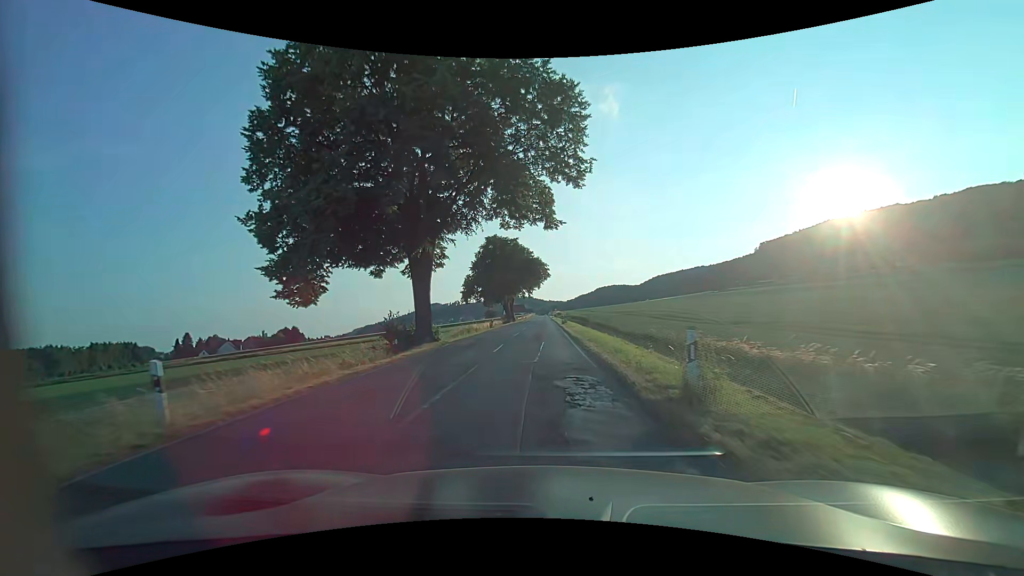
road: secondary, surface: asphalt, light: Day
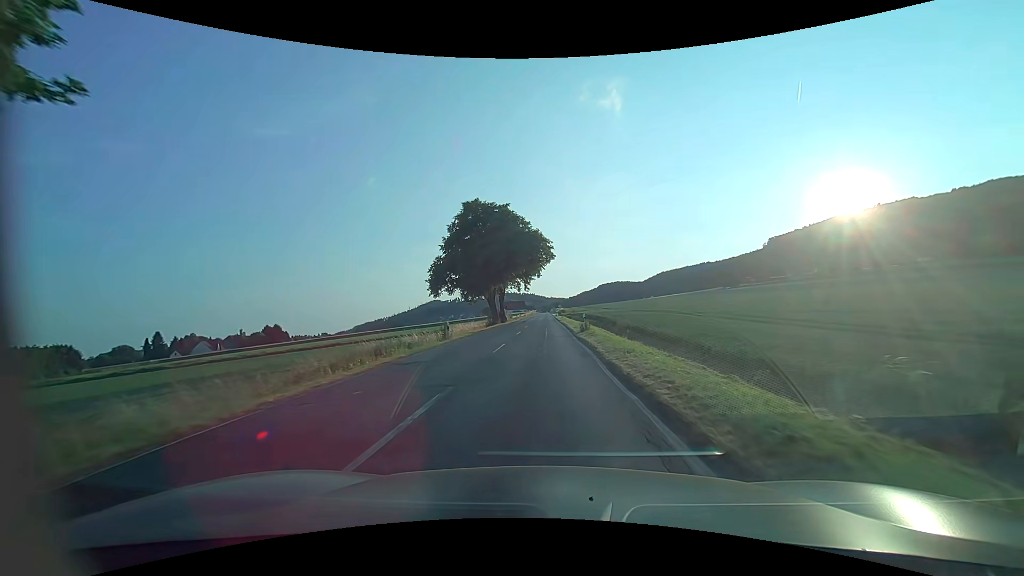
(+0.3, +25.3) m; +1°
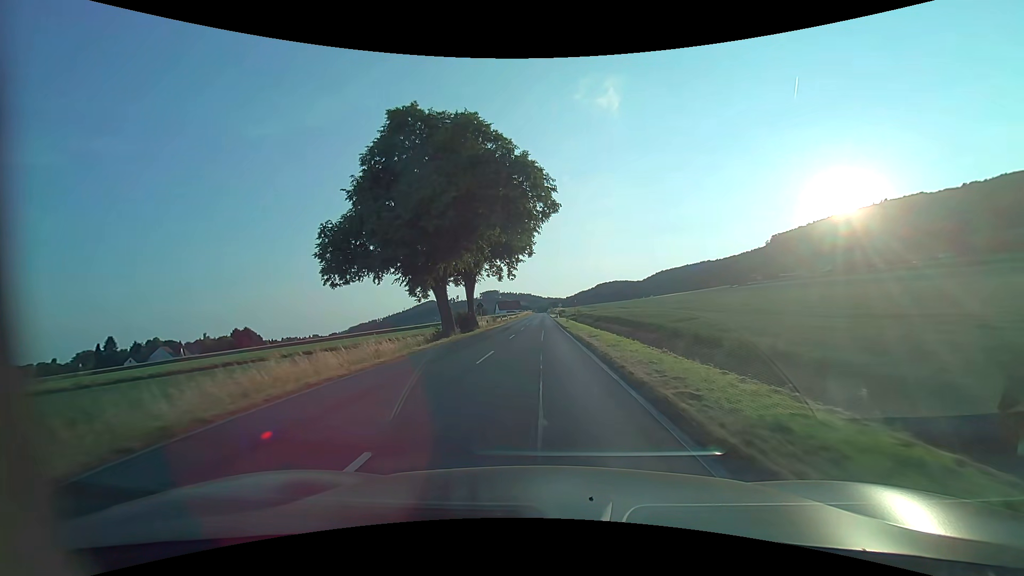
(+0.1, +27.7) m; +1°
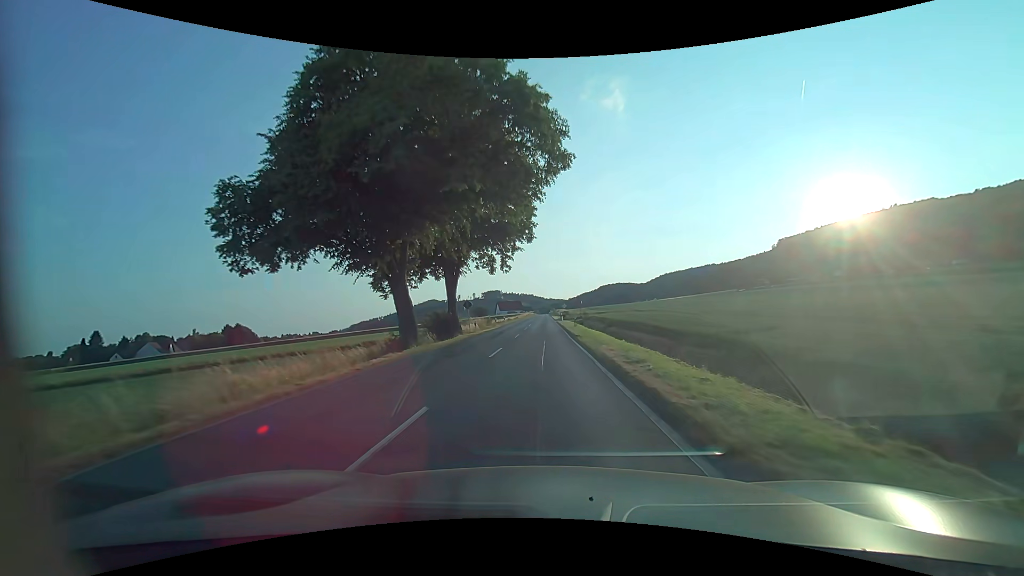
(-0.1, +9.8) m; -1°
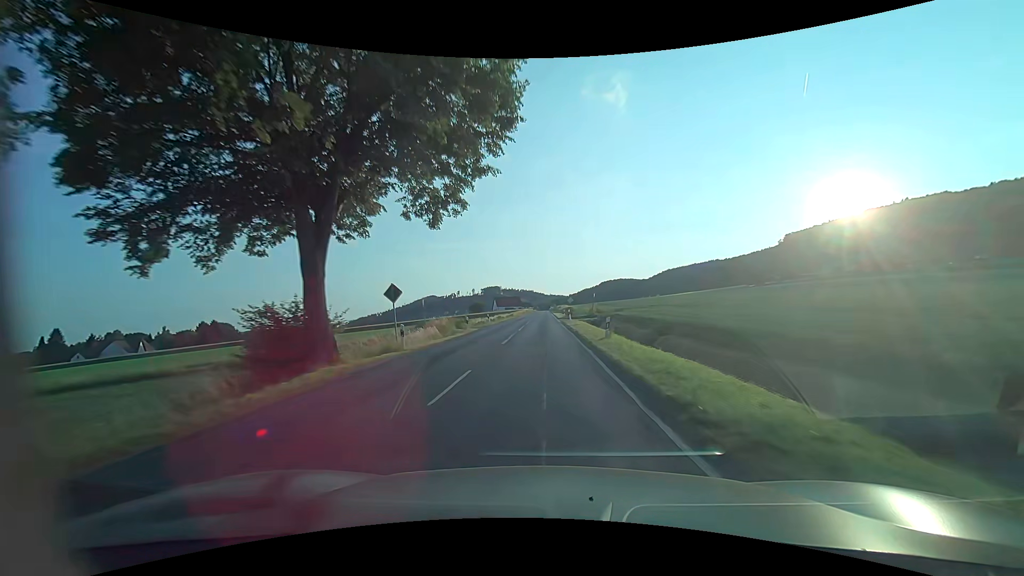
(+0.1, +20.5) m; 0°
(0, +10) (0, +20) (0, +30) (0, +40) (0, +50) (0, +60) (0, +70) (0, +80) (0, +90) (0, +100) m
